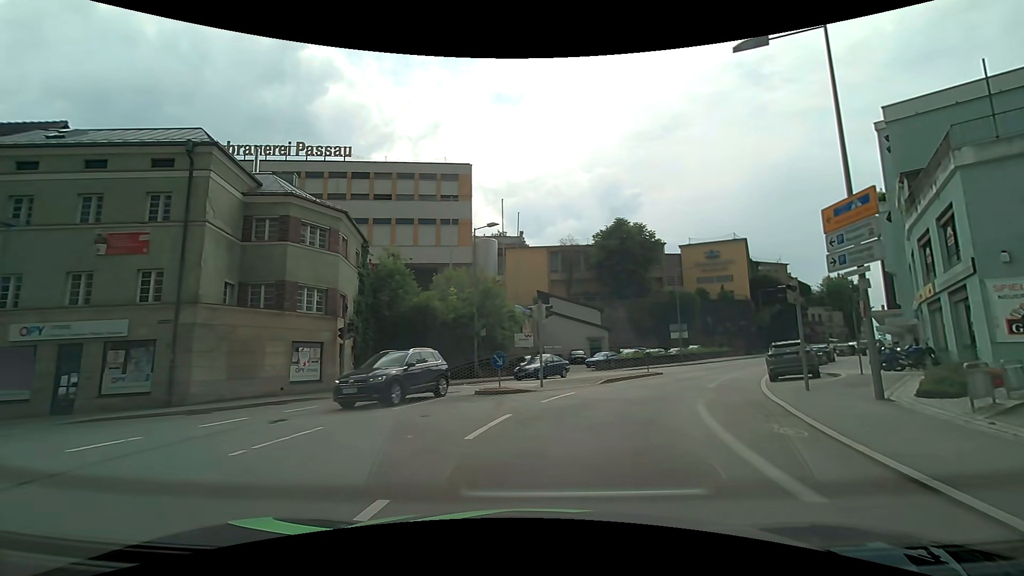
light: Day
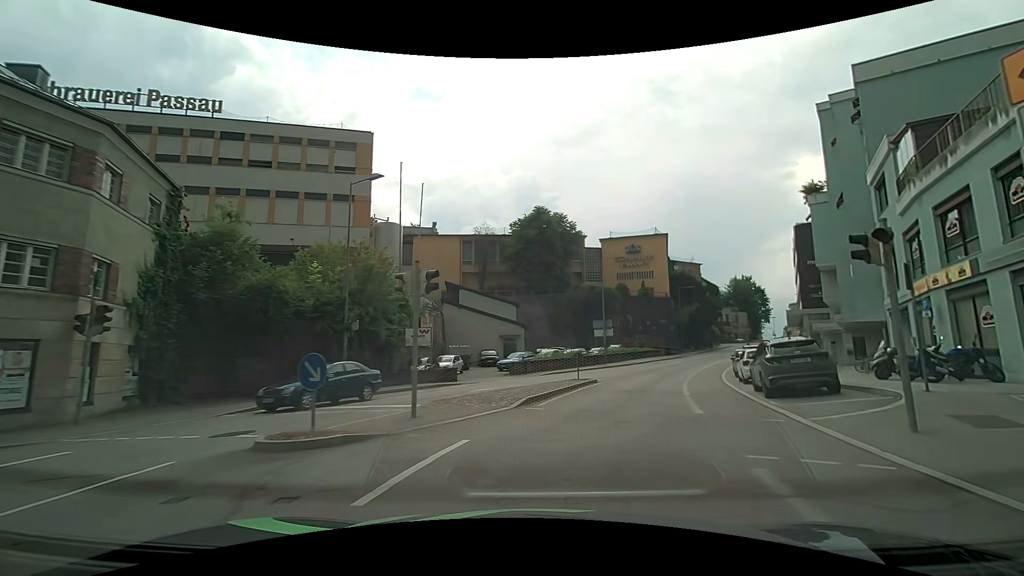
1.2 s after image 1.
(+0.7, +8.8) m; +9°
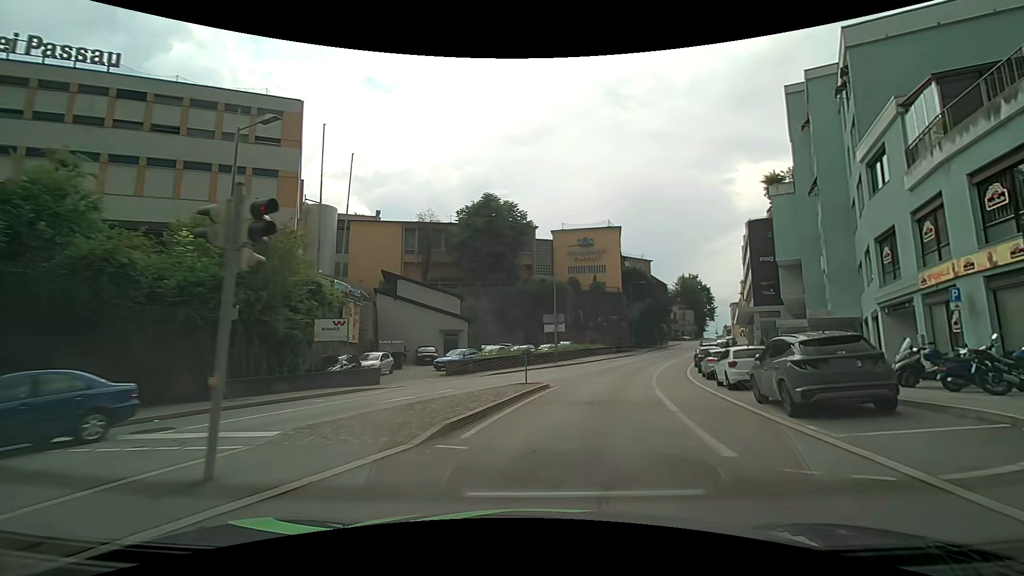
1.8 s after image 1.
(+0.2, +5.0) m; +5°
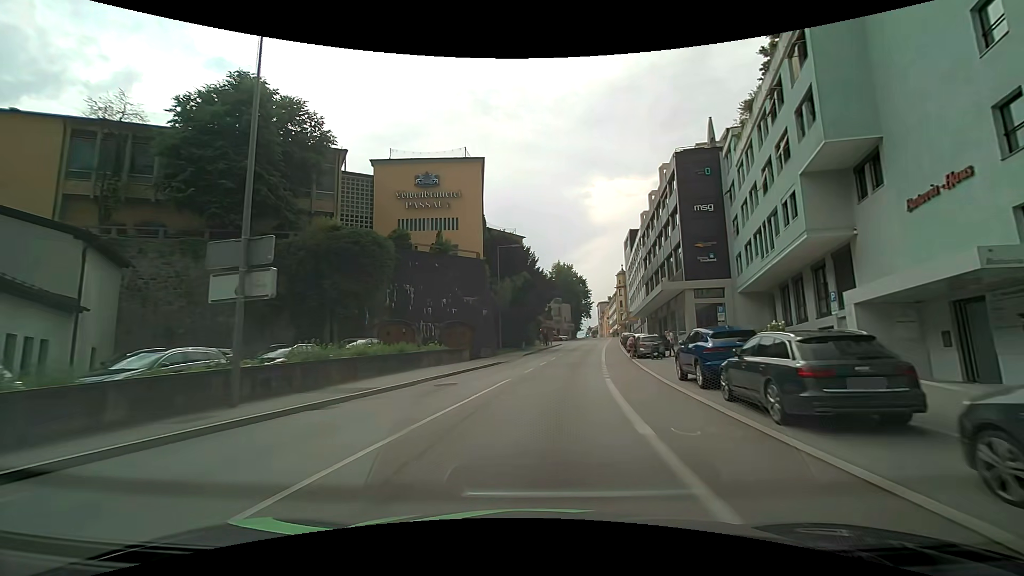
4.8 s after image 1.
(+6.2, +30.3) m; +17°
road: tertiary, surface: asphalt
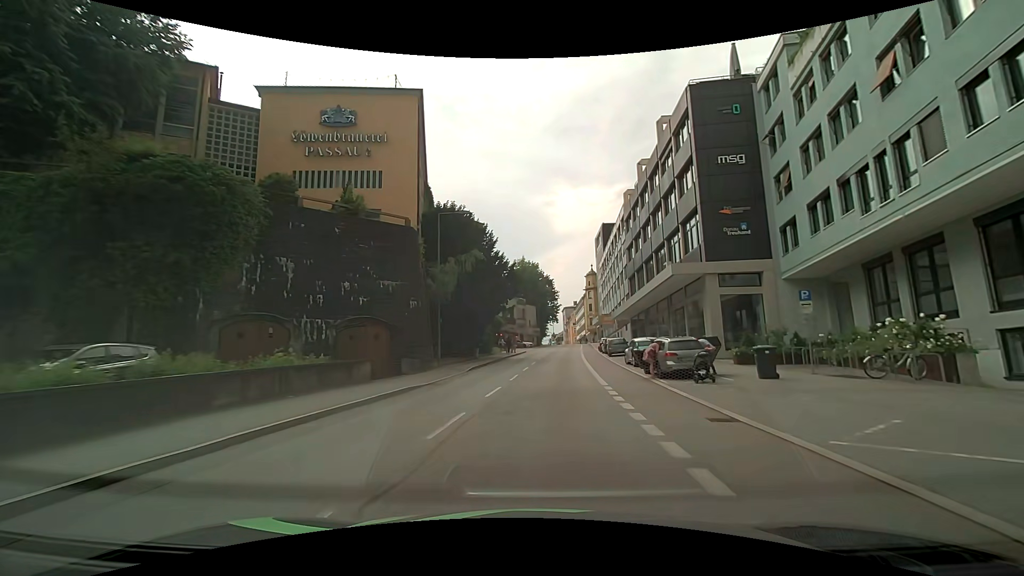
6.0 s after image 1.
(+0.5, +14.1) m; +4°
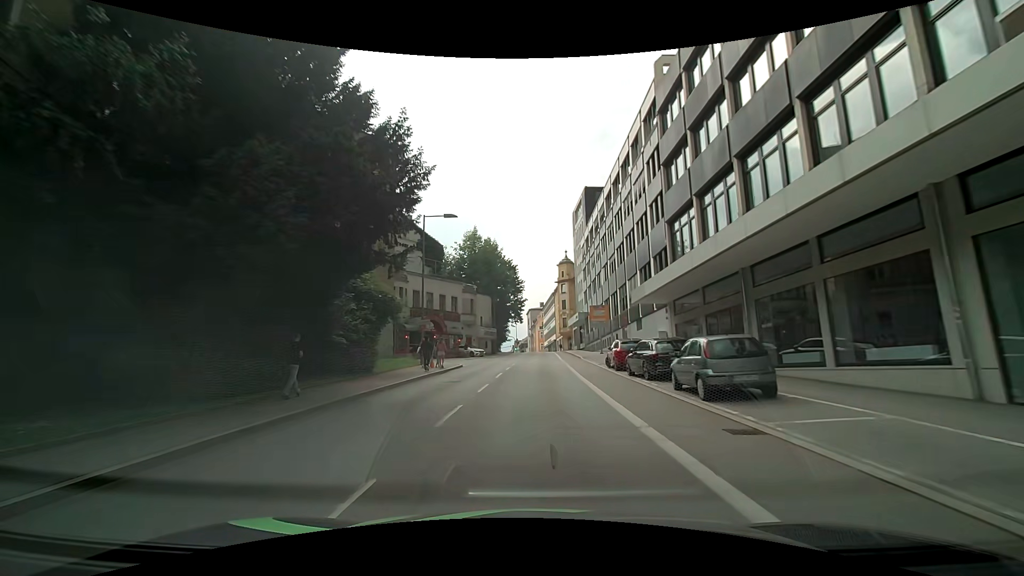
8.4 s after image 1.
(+1.4, +29.1) m; +4°
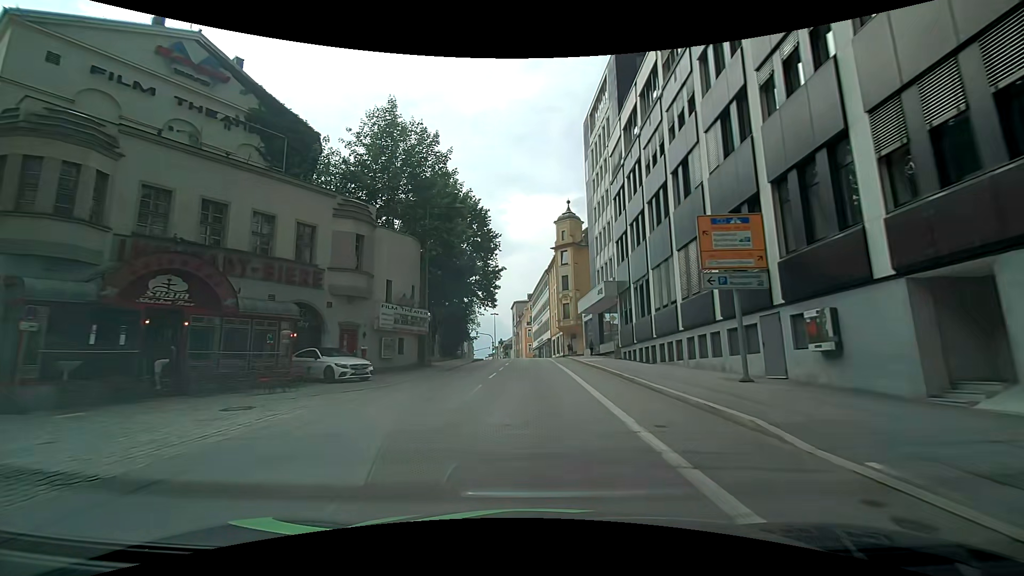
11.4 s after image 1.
(+0.5, +36.9) m; 0°
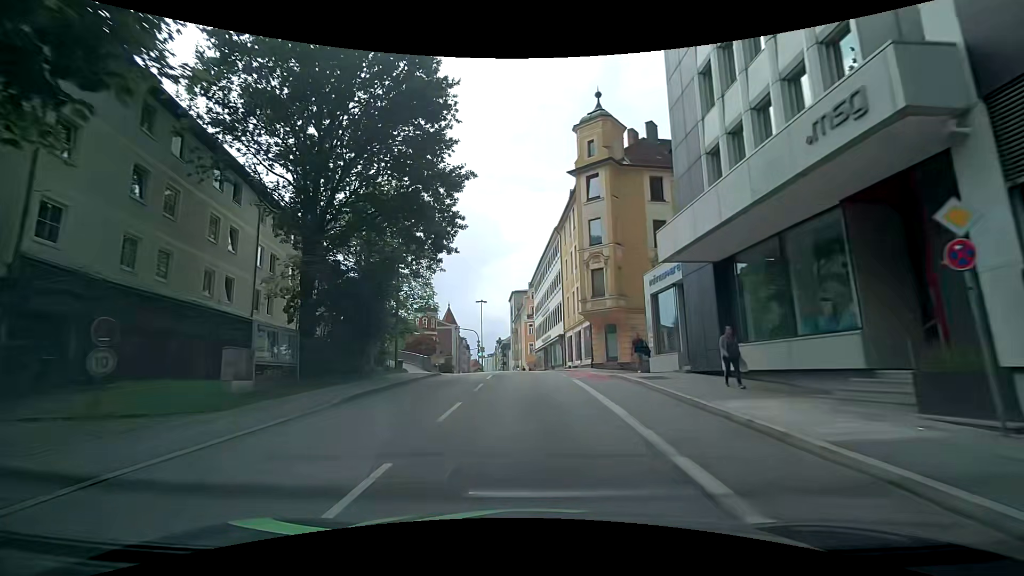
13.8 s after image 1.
(+0.5, +28.6) m; +1°
(0, +10) (0, +20) (-1, +30) (-1, +40) (-2, +50) (-3, +60) (-4, +70) (-5, +80) (-6, +90) (-7, +100) m
